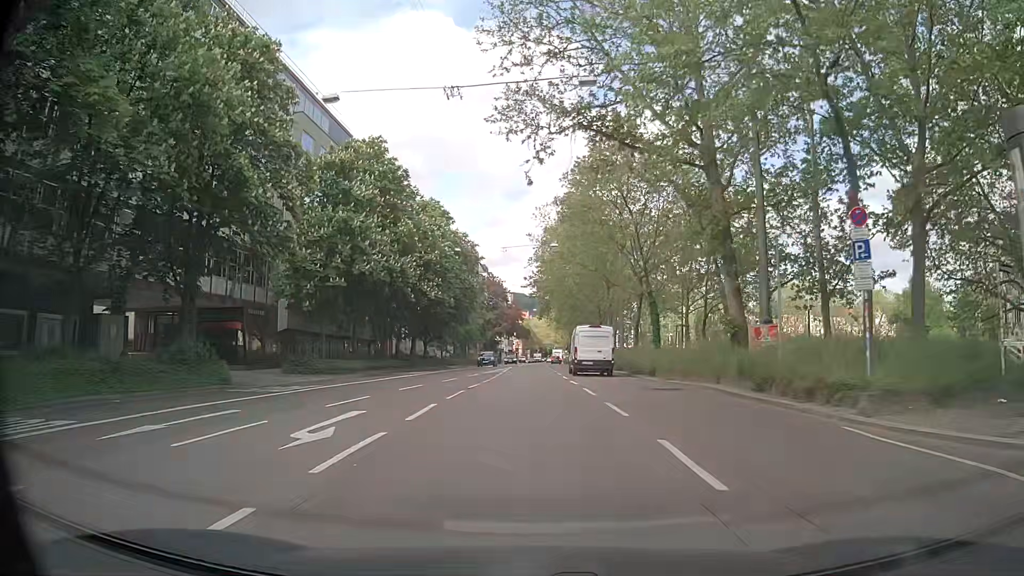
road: secondary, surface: asphalt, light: Day
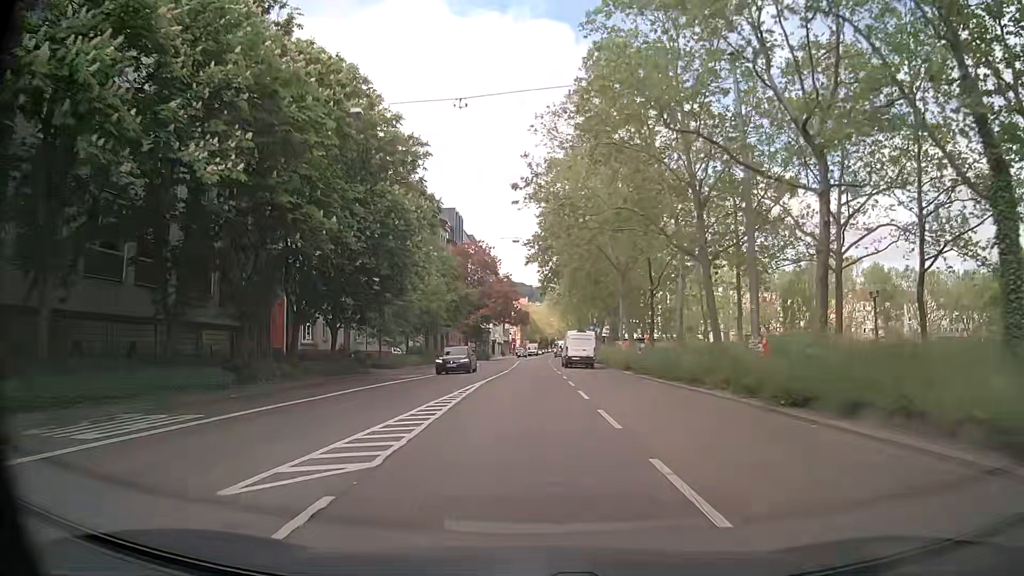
(+0.1, +31.2) m; 0°
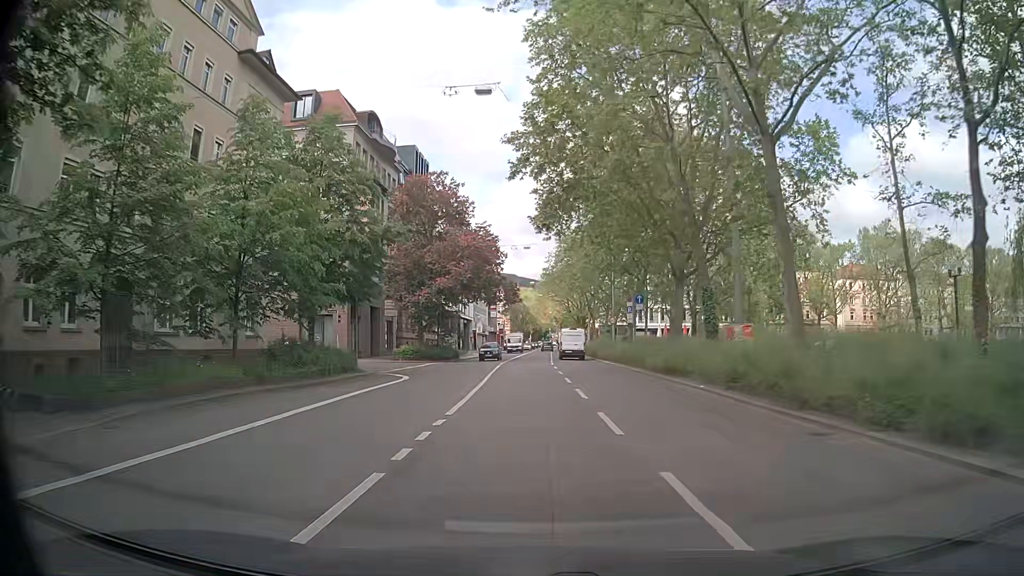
(+0.1, +31.4) m; 0°
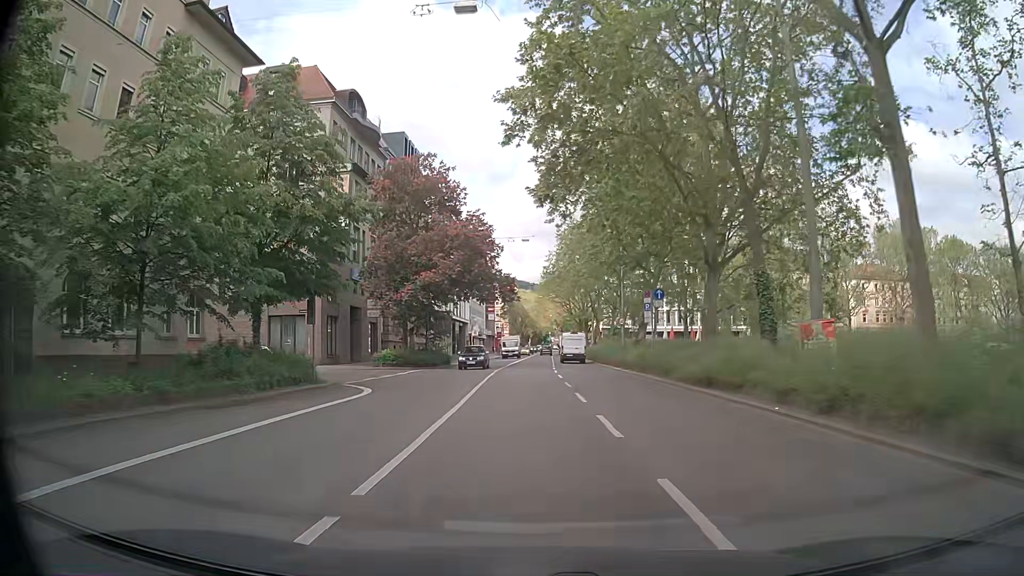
(+0.1, +6.3) m; +1°
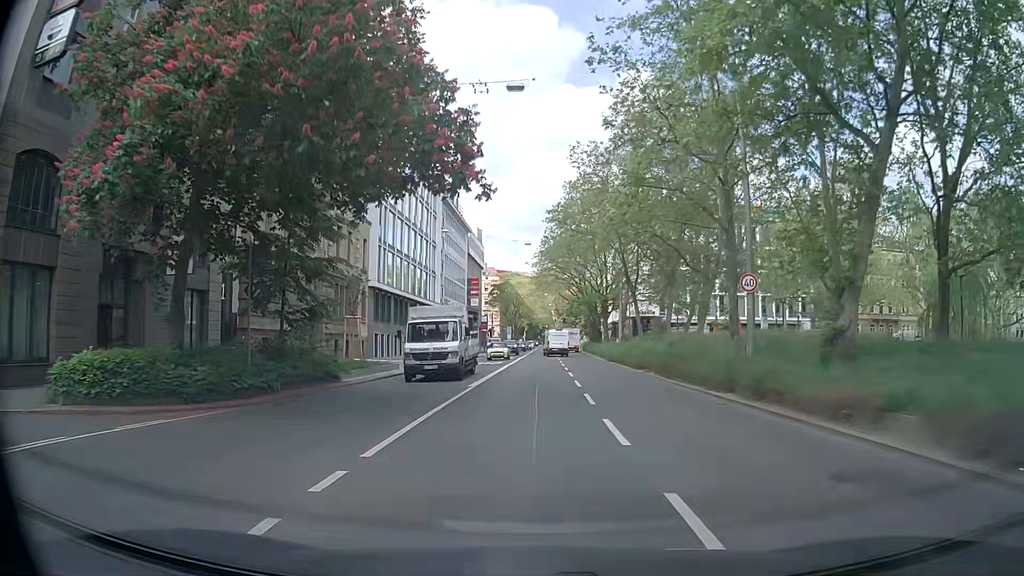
(-0.1, +31.1) m; 0°
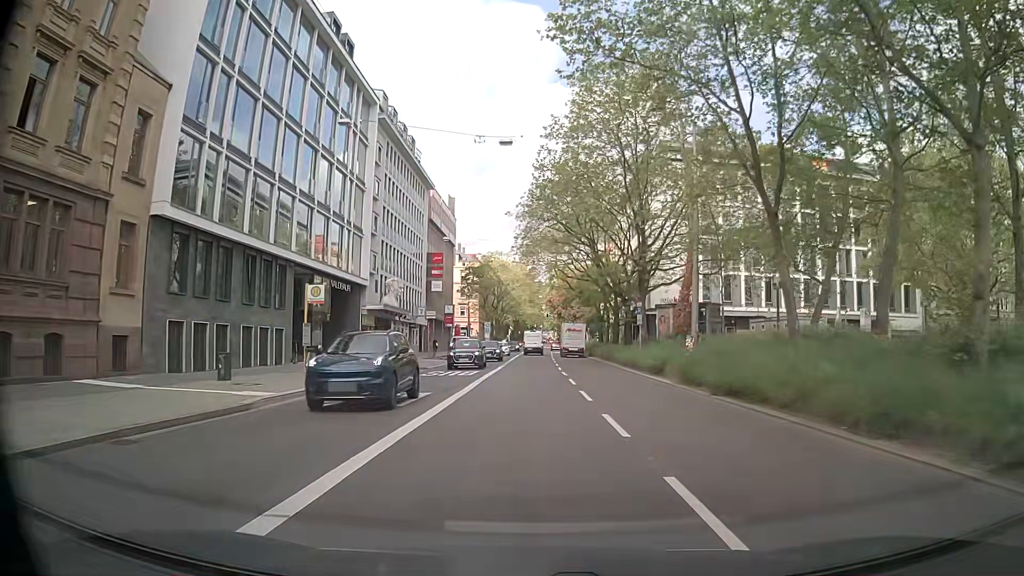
(+0.4, +30.2) m; +1°
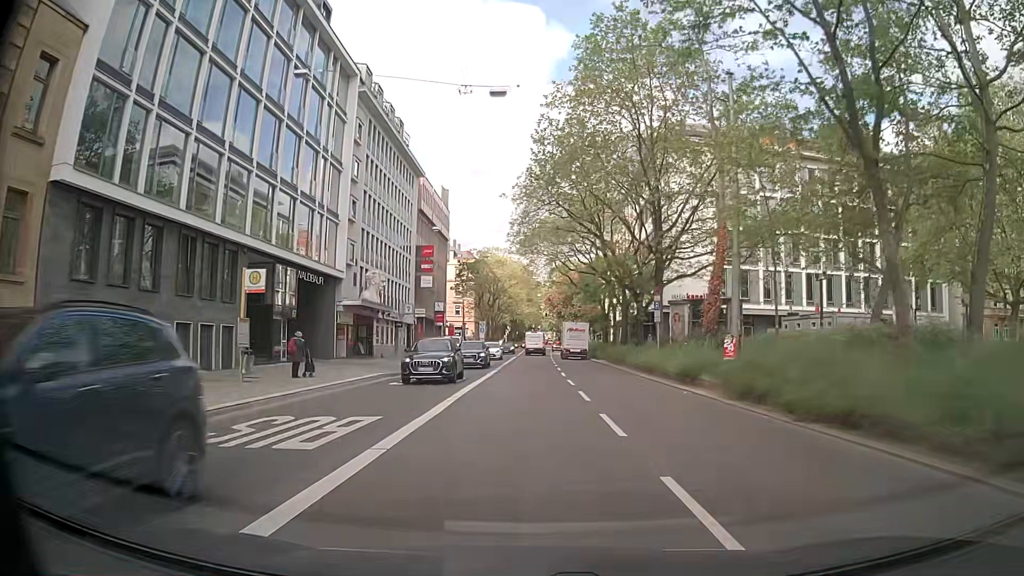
(+0.1, +6.0) m; +1°
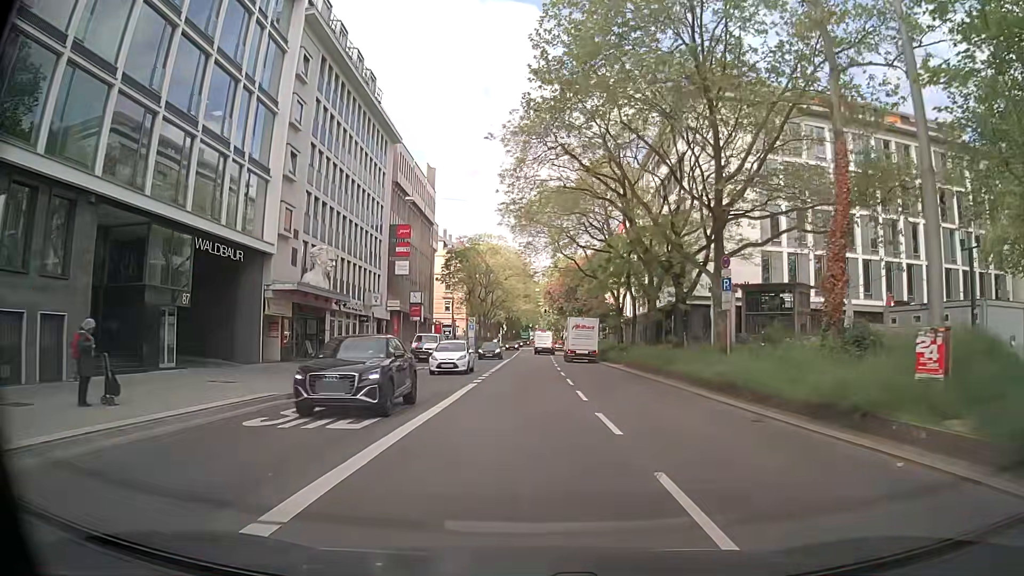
(-0.1, +12.1) m; -1°
